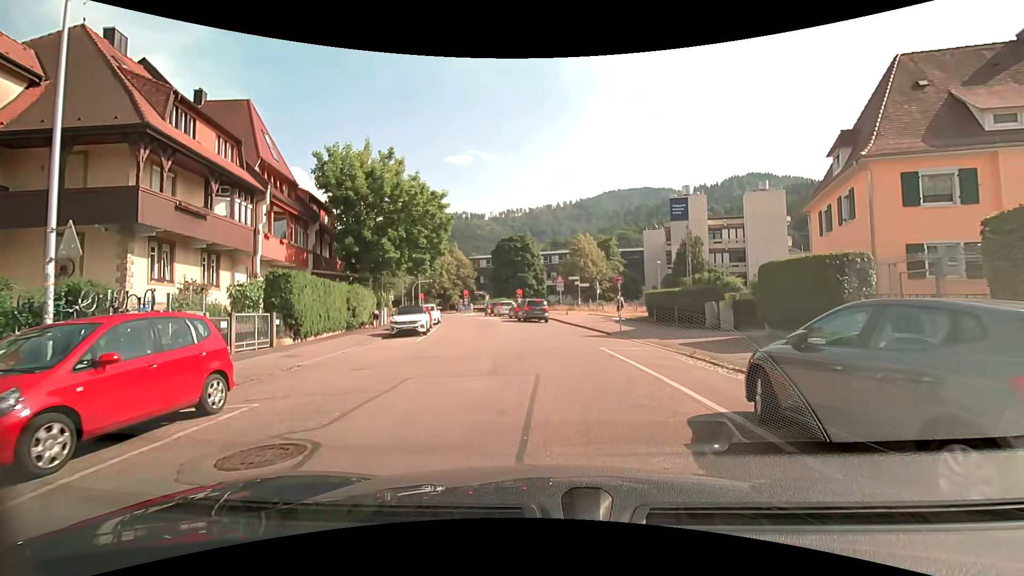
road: unclassified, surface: asphalt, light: Day
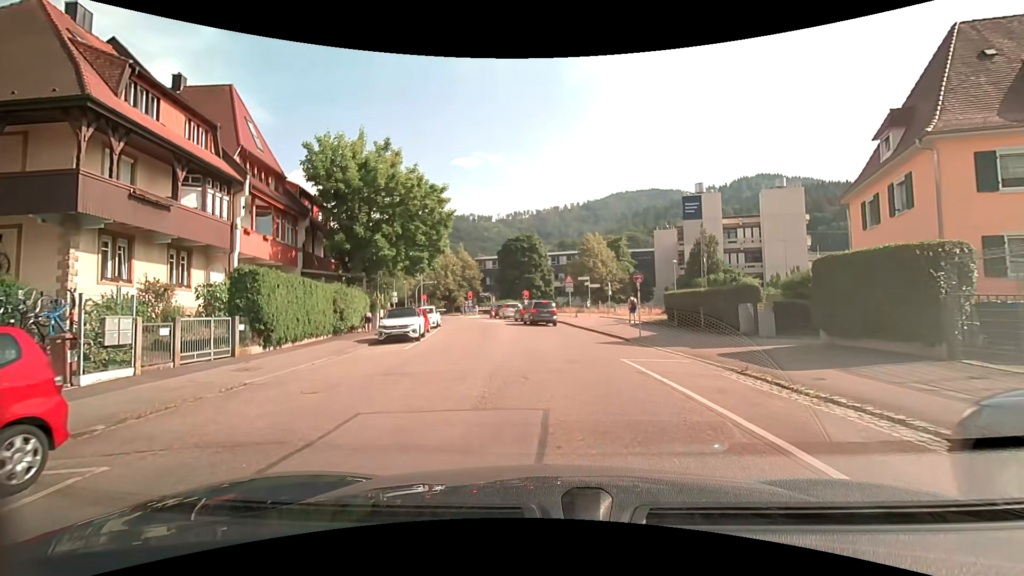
(-0.1, +2.9) m; -1°
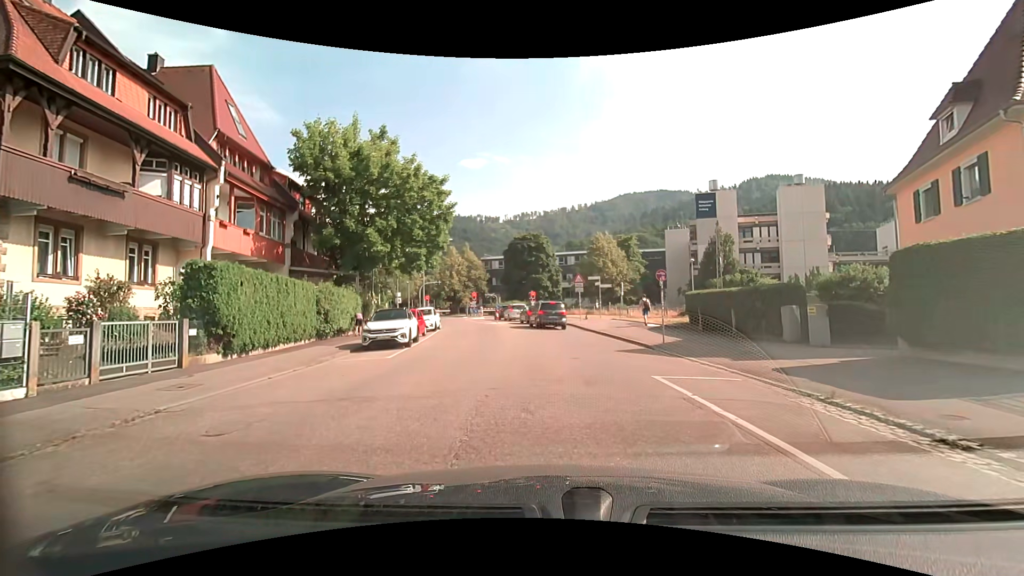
(0.0, +2.8) m; -1°
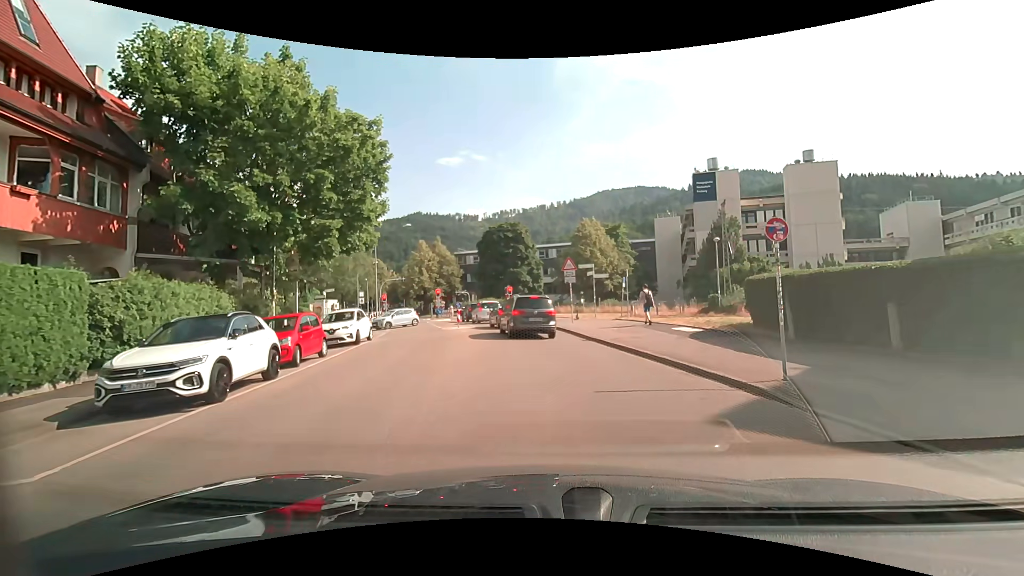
(-0.1, +10.4) m; +2°
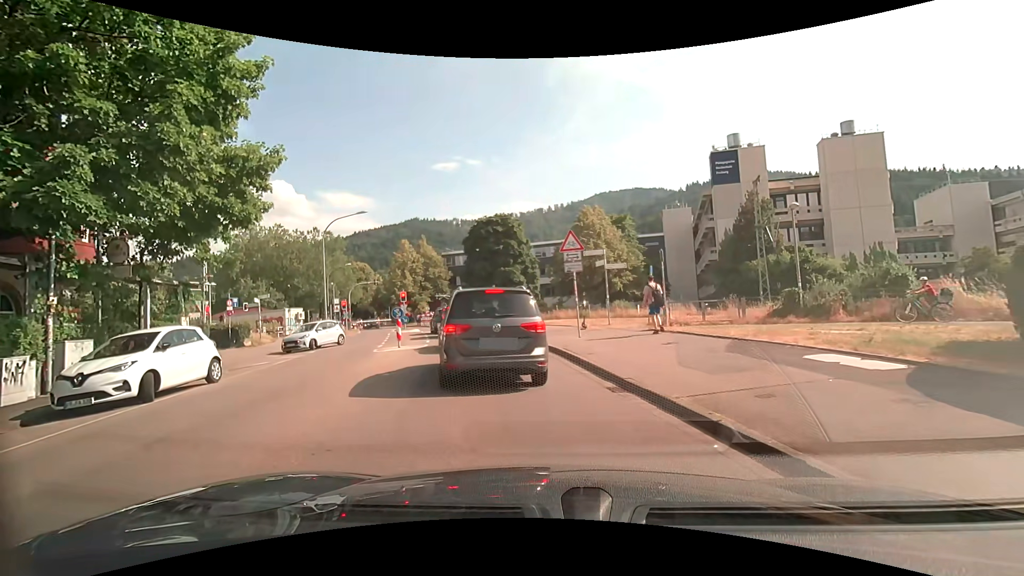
(+0.4, +10.5) m; +1°
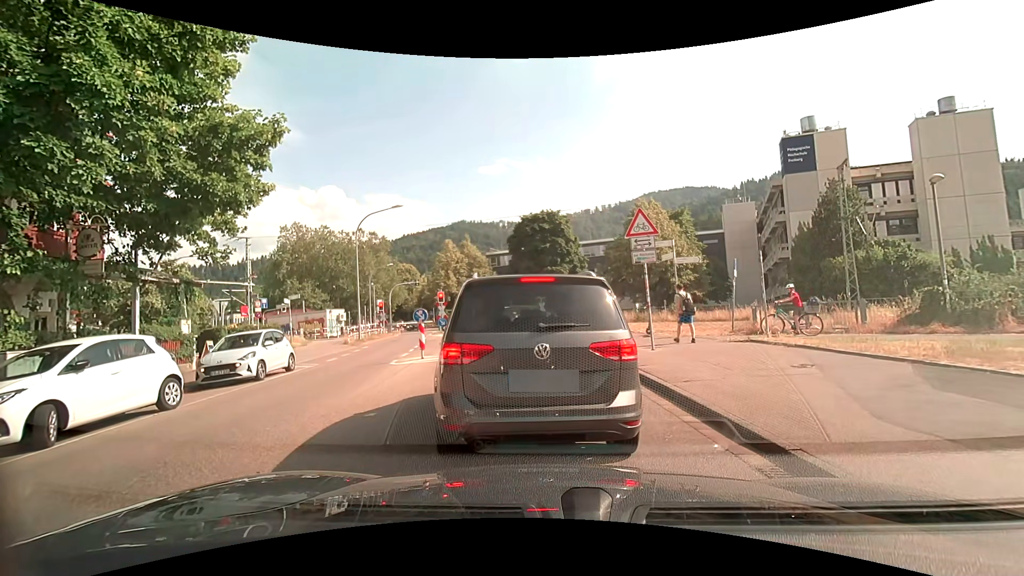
(-0.2, +3.6) m; -4°
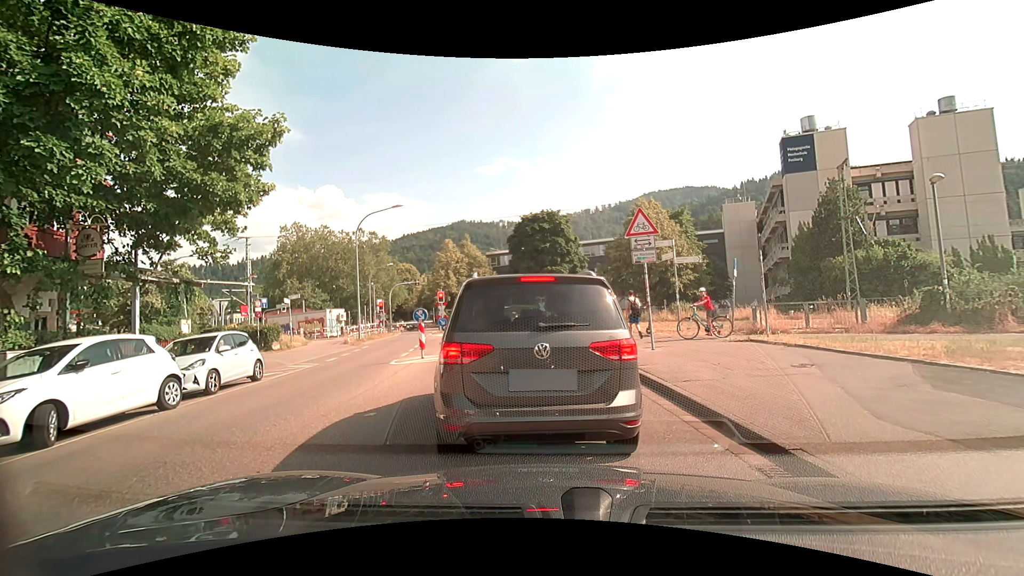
(0.0, +0.1) m; 0°
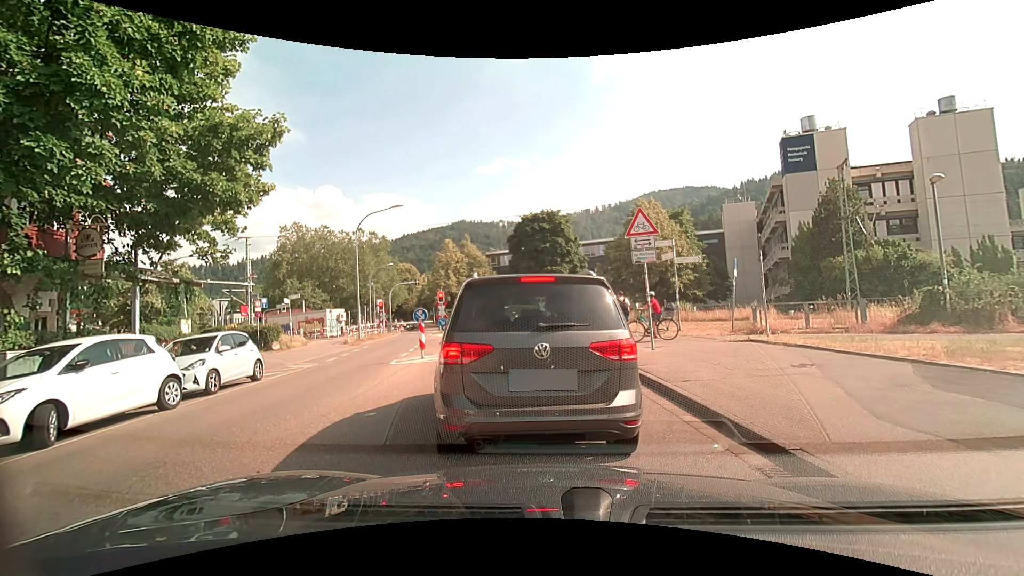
(0.0, 0.0) m; 0°
